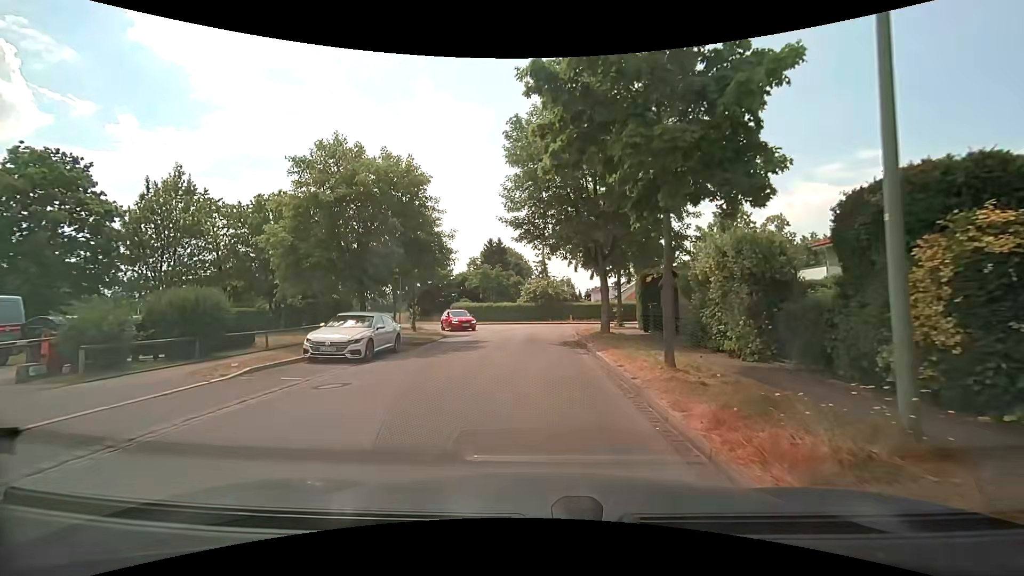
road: residential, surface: asphalt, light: Day
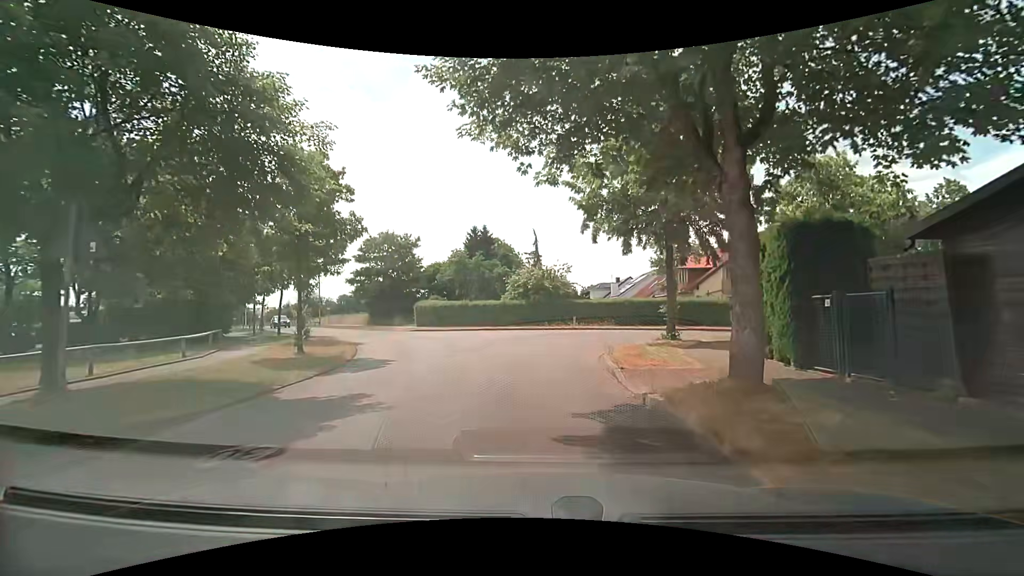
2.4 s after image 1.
(+0.3, +14.0) m; +2°
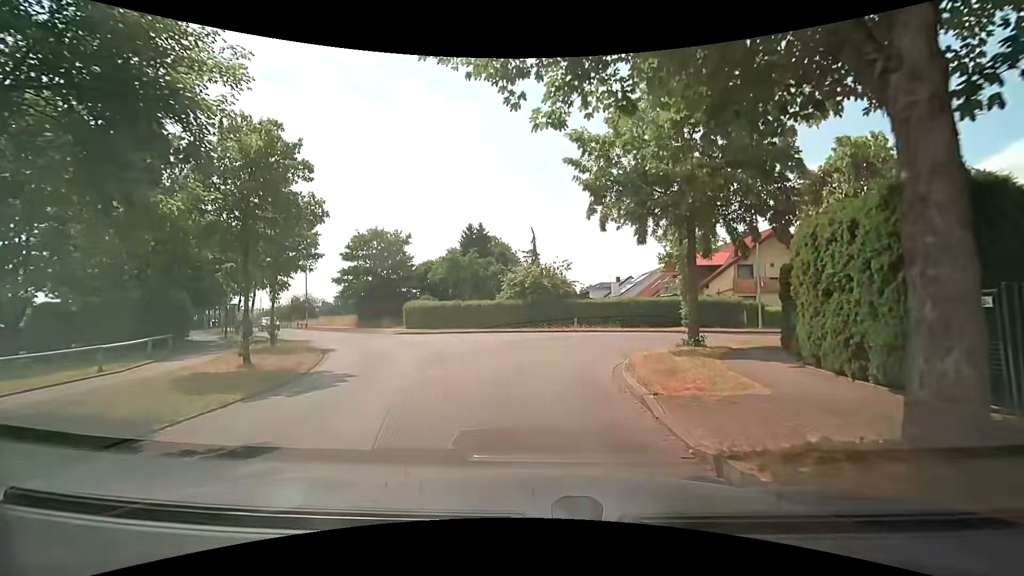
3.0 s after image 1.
(0.0, +3.0) m; +1°
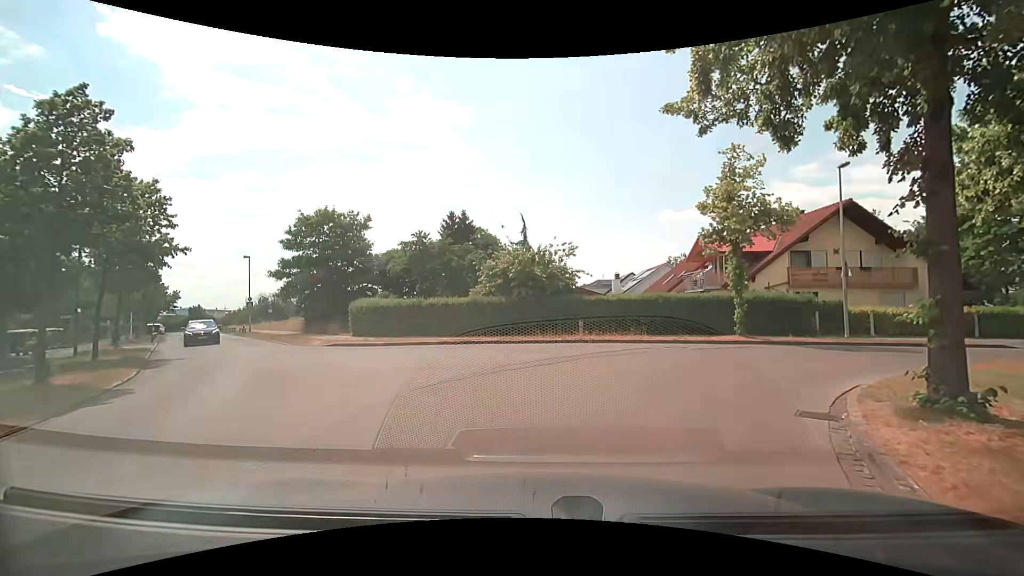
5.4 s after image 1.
(0.0, +10.0) m; +1°
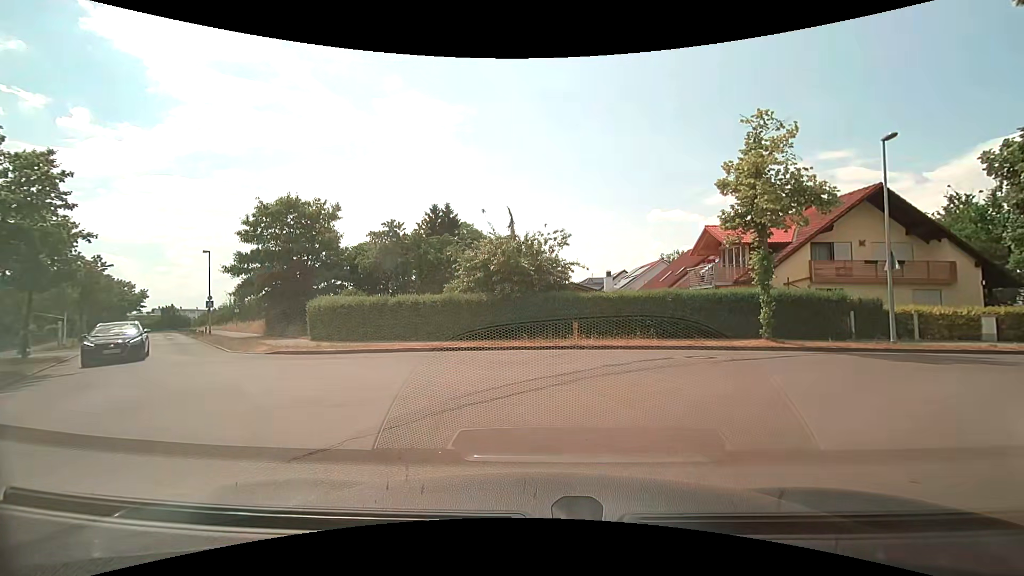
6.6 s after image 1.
(0.0, +3.9) m; +1°
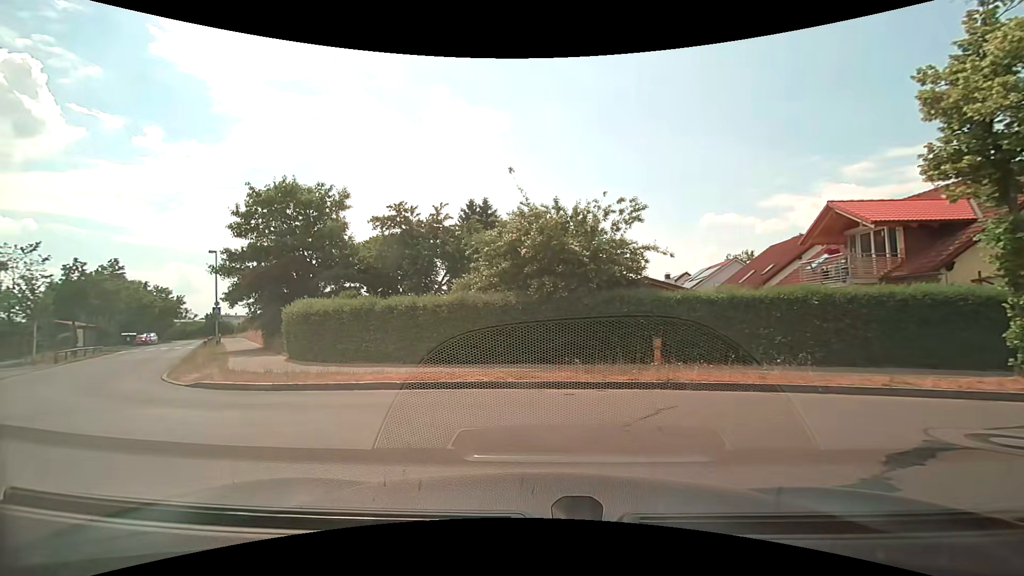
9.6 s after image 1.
(-0.1, +7.5) m; -5°
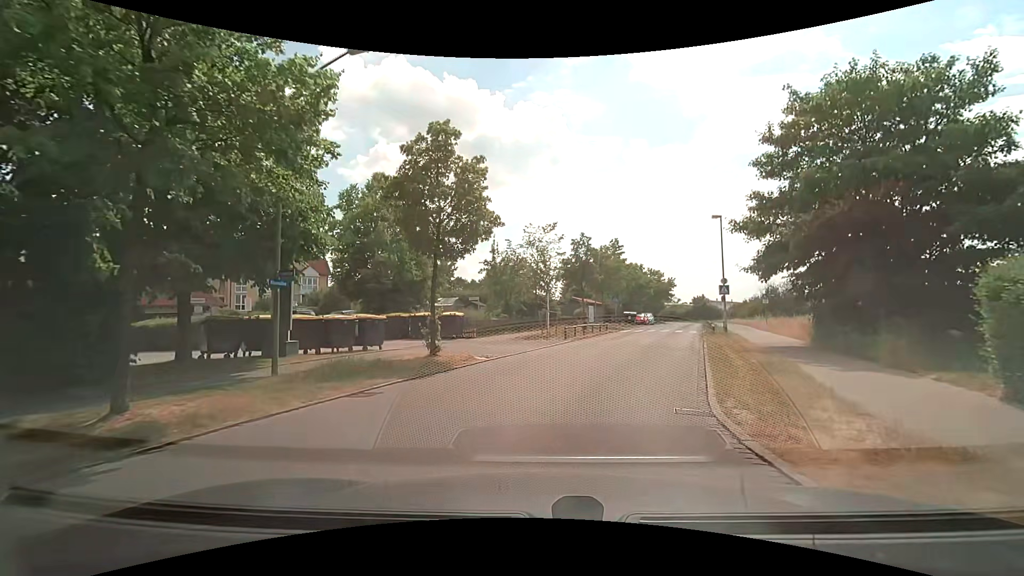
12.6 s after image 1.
(-6.8, +10.0) m; -50°
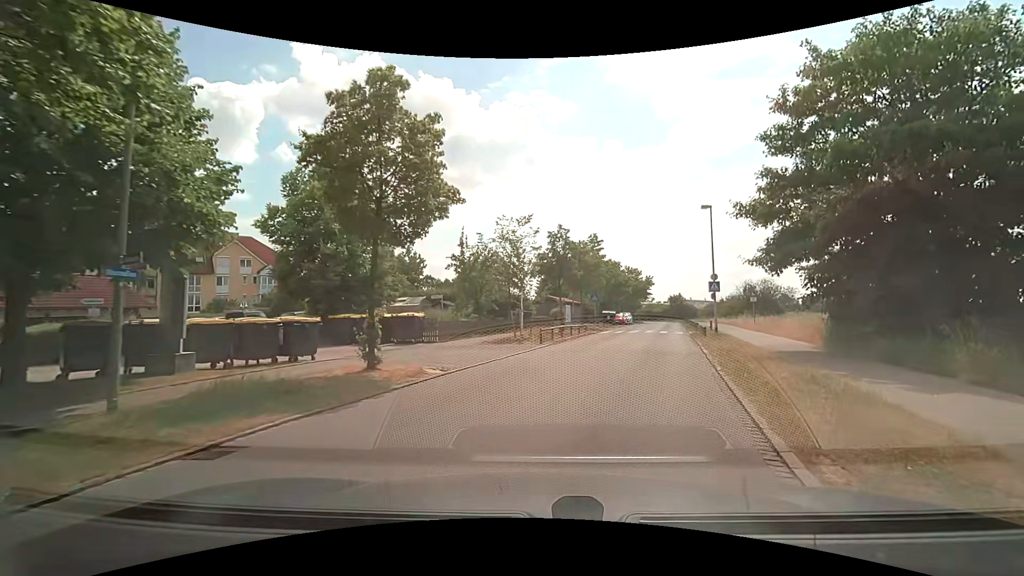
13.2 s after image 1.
(0.0, +3.4) m; +2°
(+1, +10) (+4, +20) (+6, +29) (+9, +39) (+12, +48) (+14, +58) (+17, +68) (+20, +77) (+22, +87) (+24, +97) m
